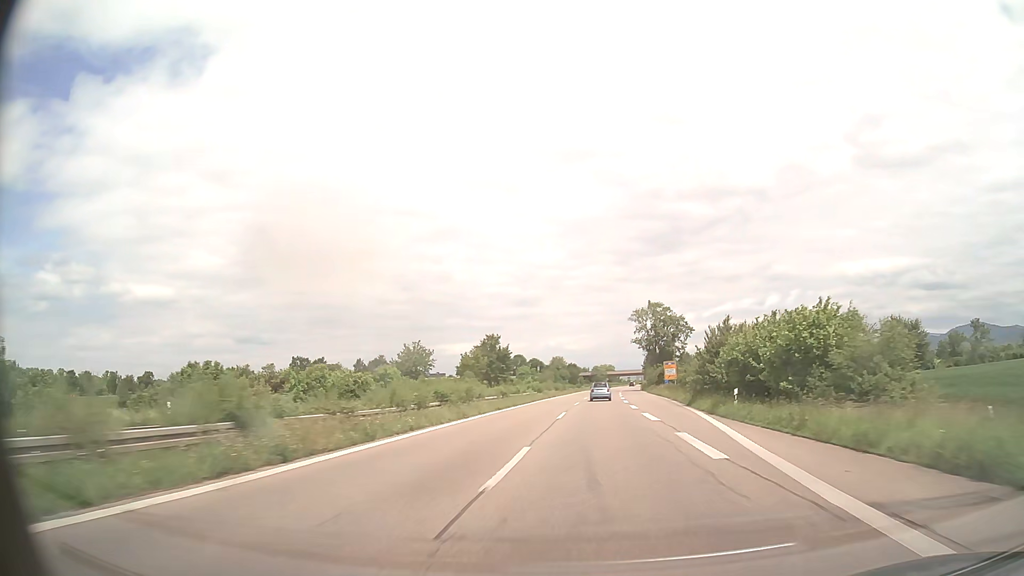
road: trunk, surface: asphalt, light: Day
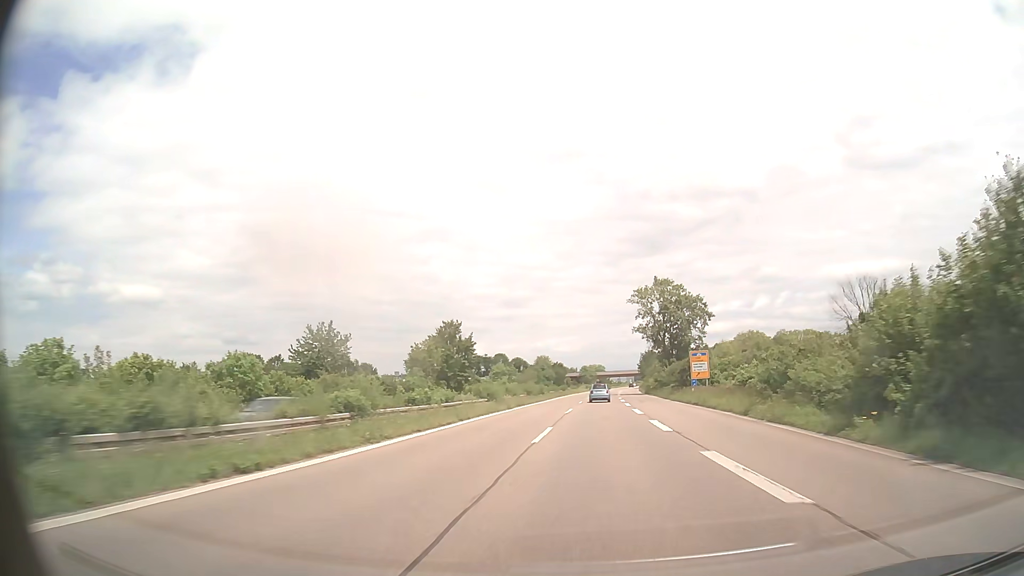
(+0.2, +28.7) m; +1°
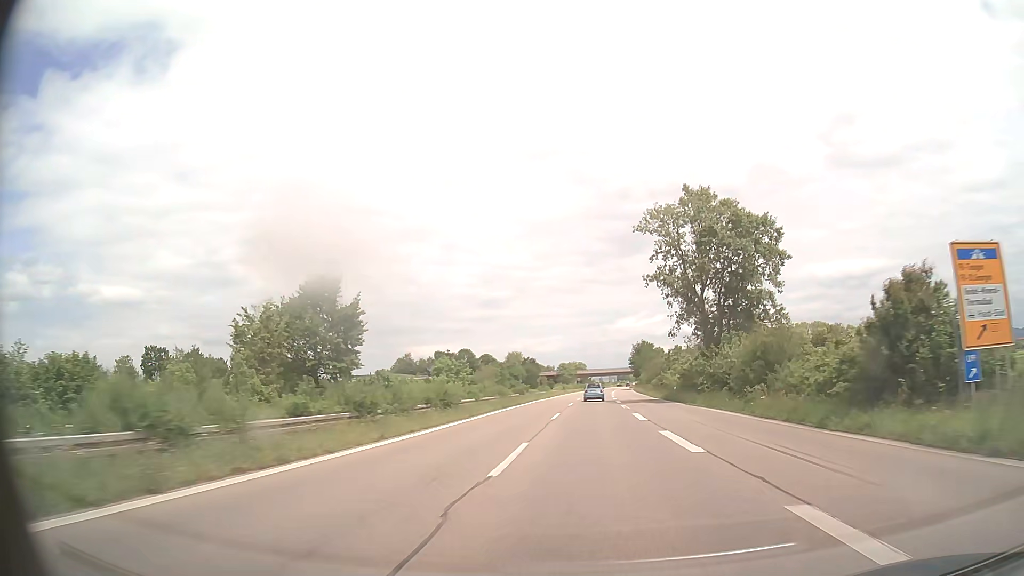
(+0.6, +42.7) m; +2°
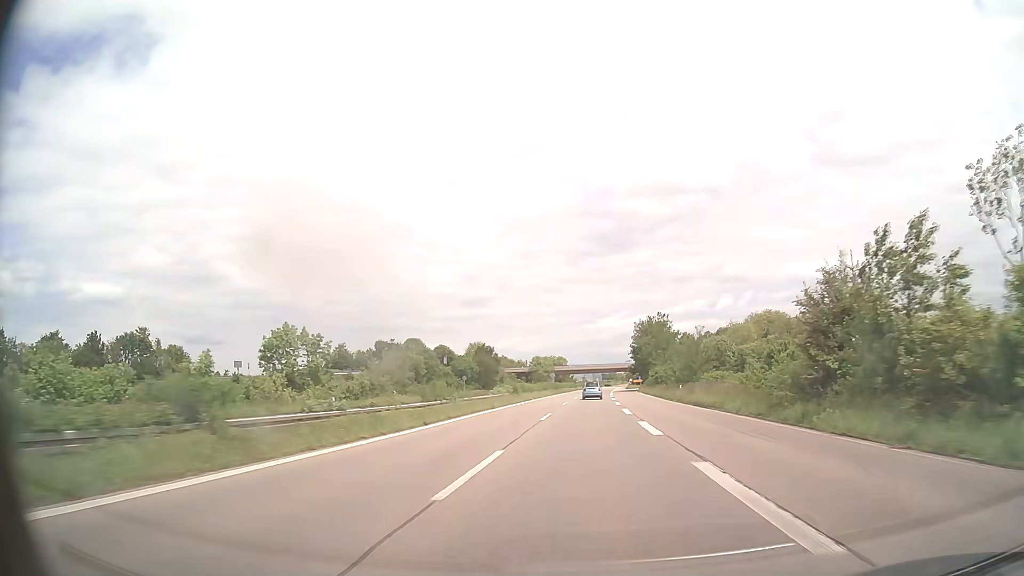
(+0.8, +56.4) m; +2°
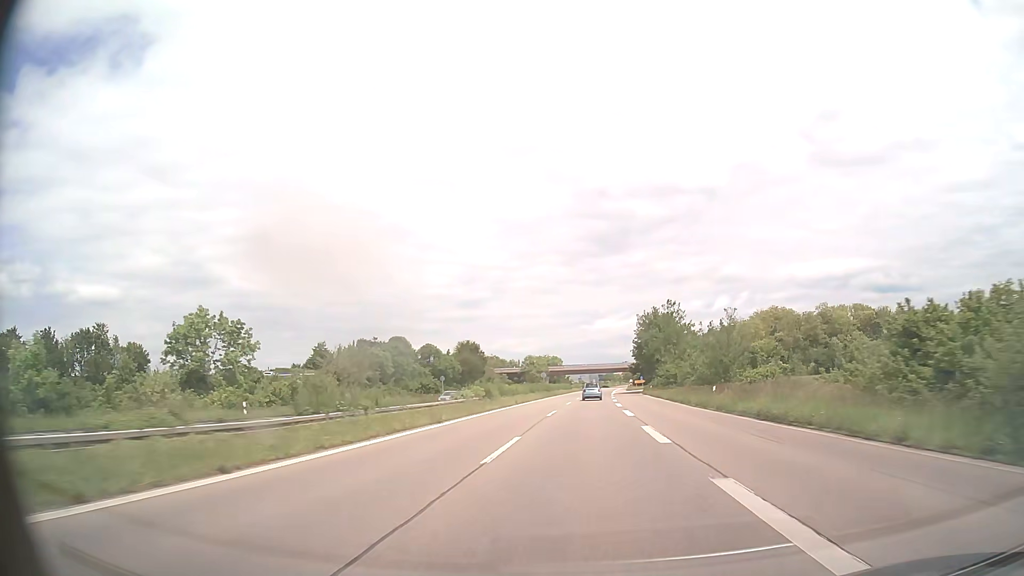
(0.0, +14.0) m; 0°
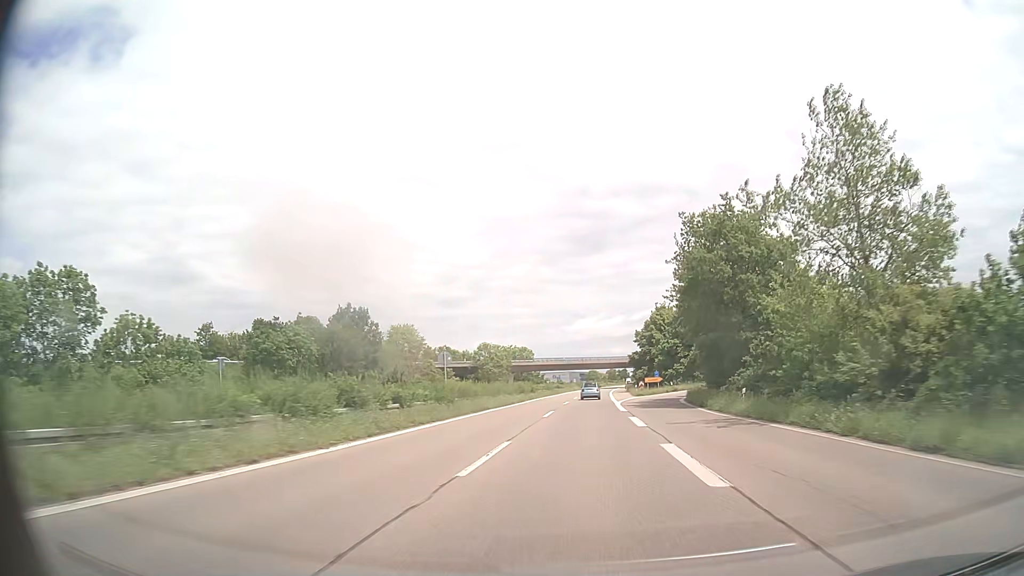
(+0.8, +55.7) m; +2°
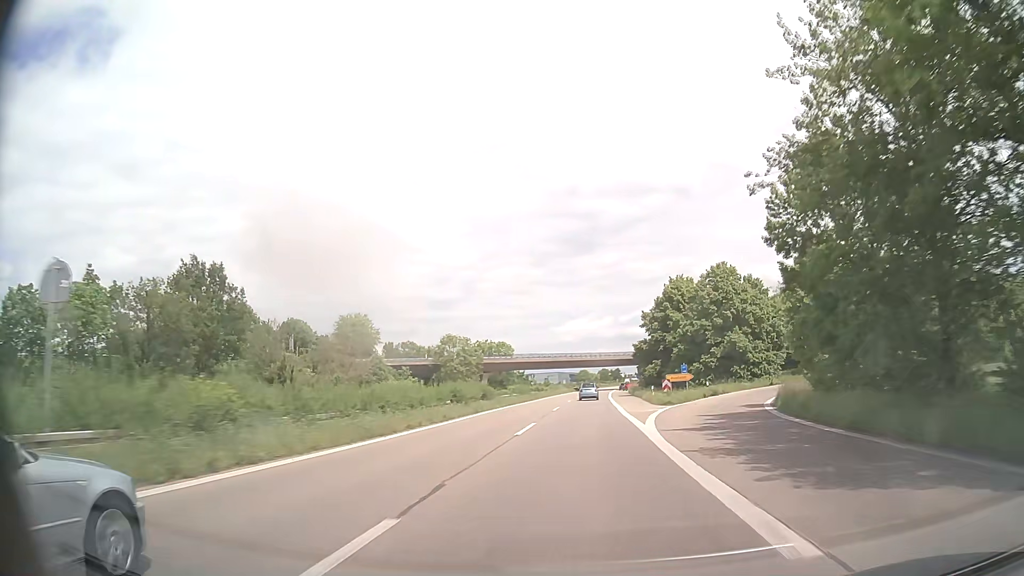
(+0.2, +27.7) m; +1°
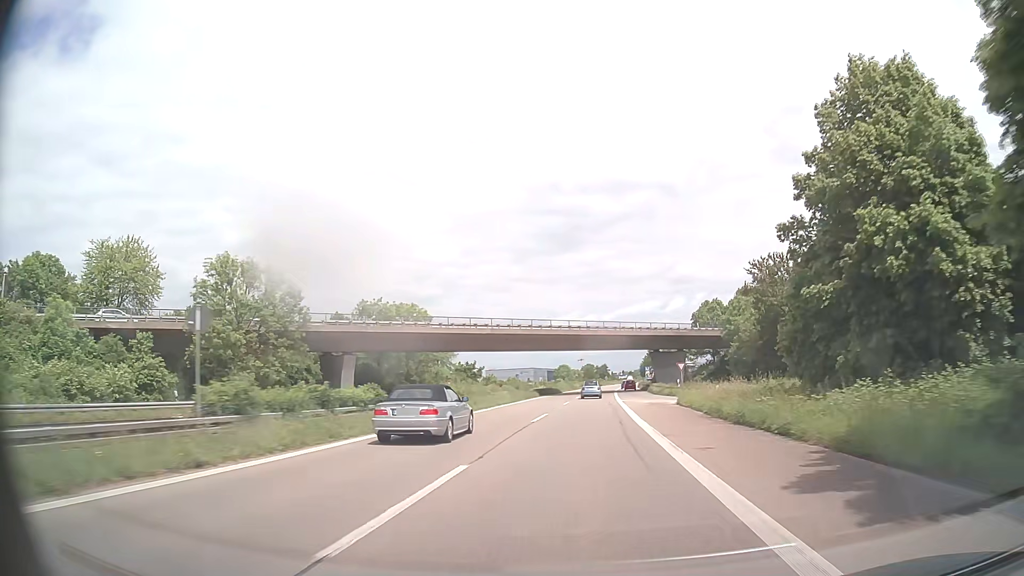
(+1.0, +68.0) m; +2°
(0, +10) (0, +20) (0, +30) (0, +40) (+1, +50) (+1, +60) (+1, +70) (+2, +80) (+2, +90) (+3, +100) m
